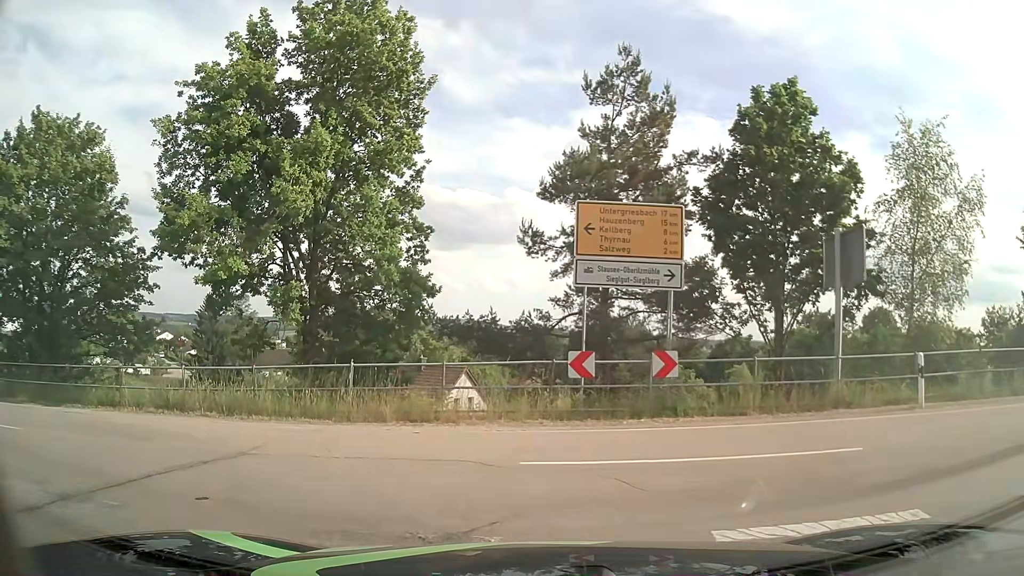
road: primary_link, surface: asphalt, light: Day
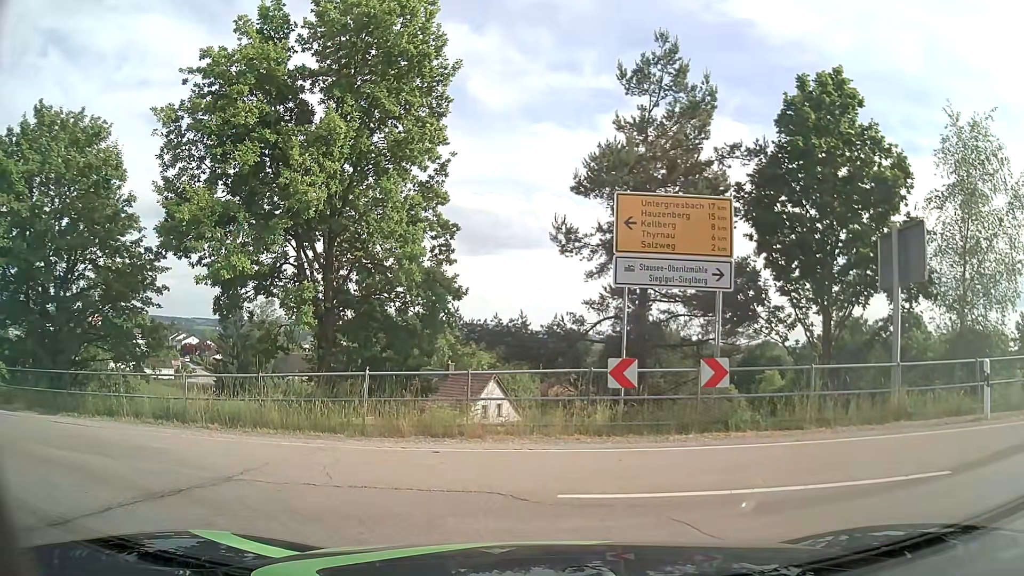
(0.0, +1.2) m; 0°
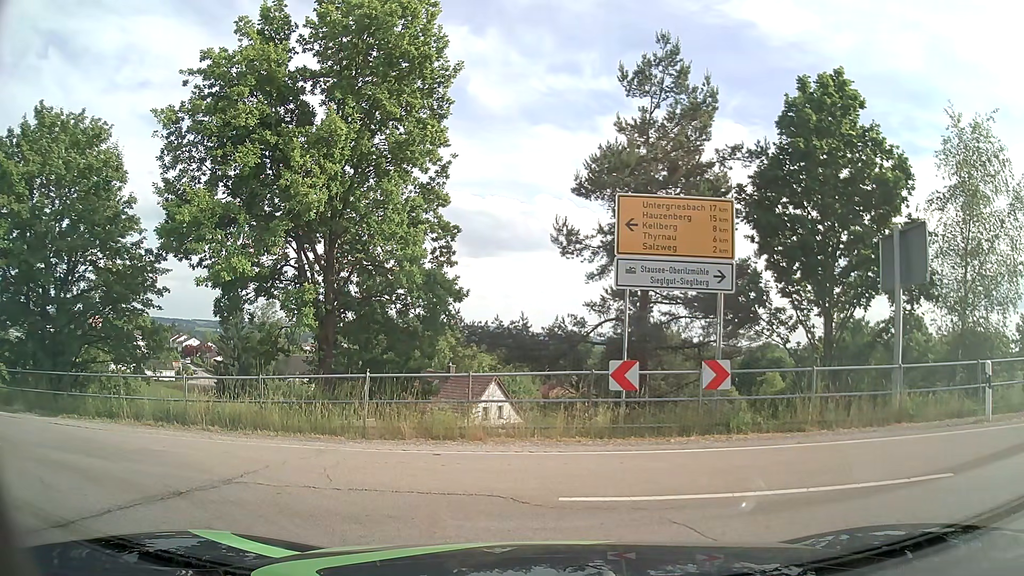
(0.0, +0.1) m; 0°
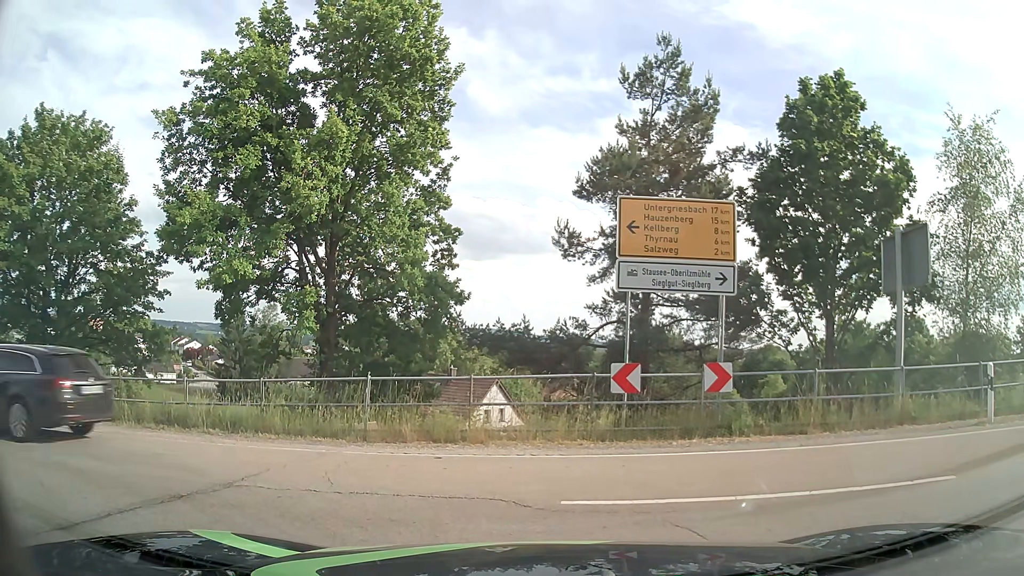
(0.0, 0.0) m; 0°
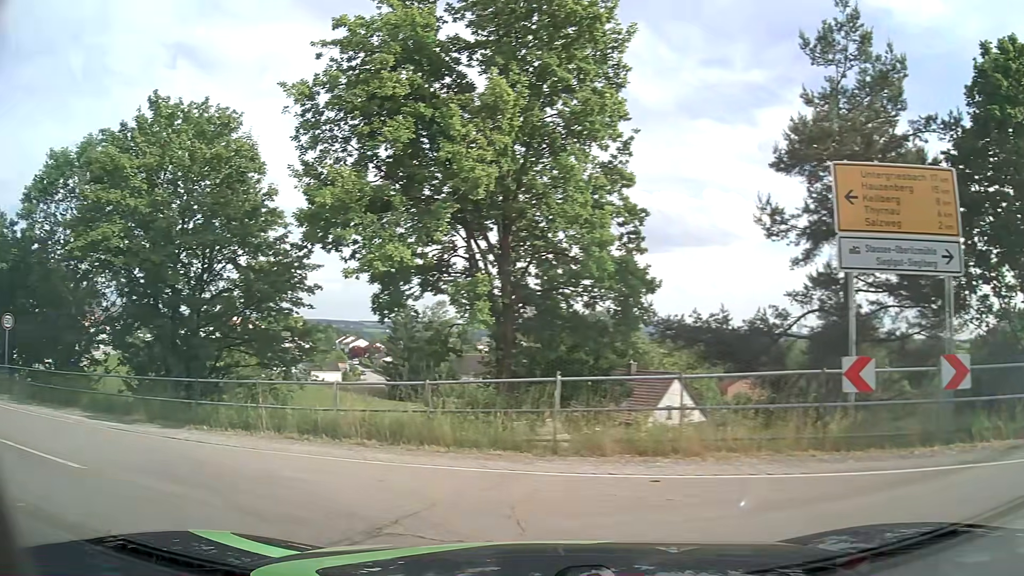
(-0.3, +2.3) m; -15°
